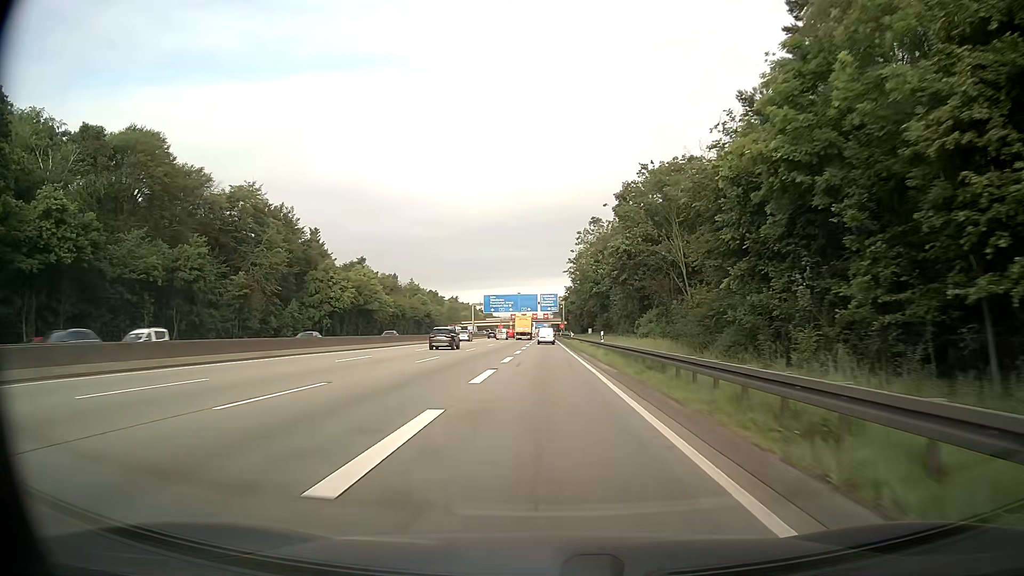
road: motorway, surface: asphalt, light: Day
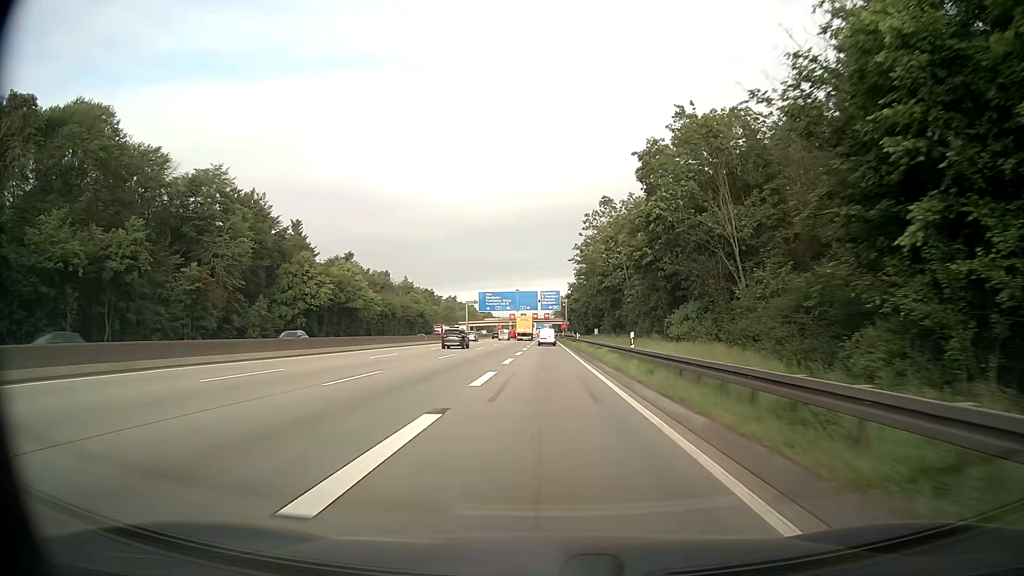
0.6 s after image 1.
(0.0, +12.6) m; 0°
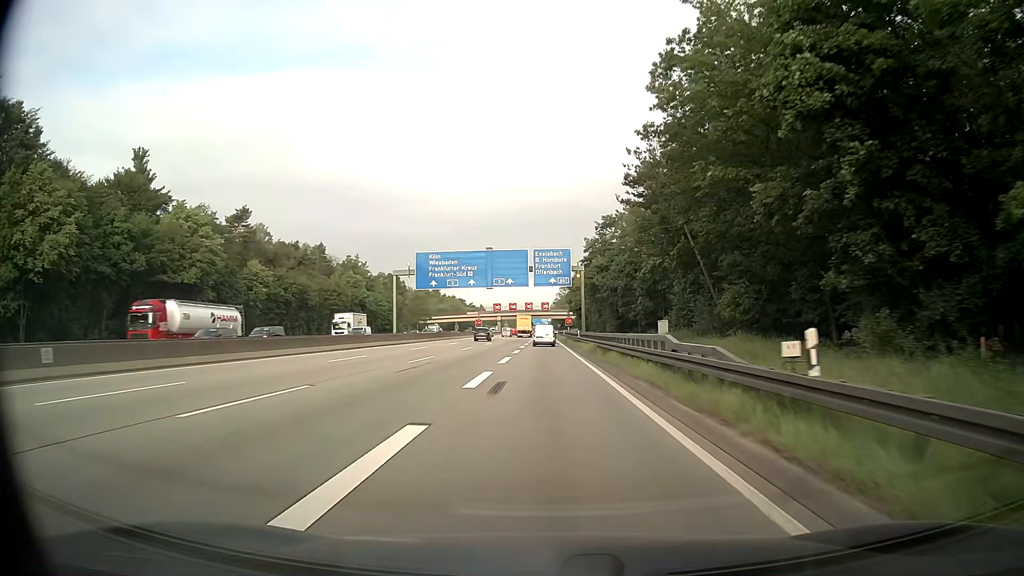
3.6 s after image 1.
(0.0, +61.4) m; 0°
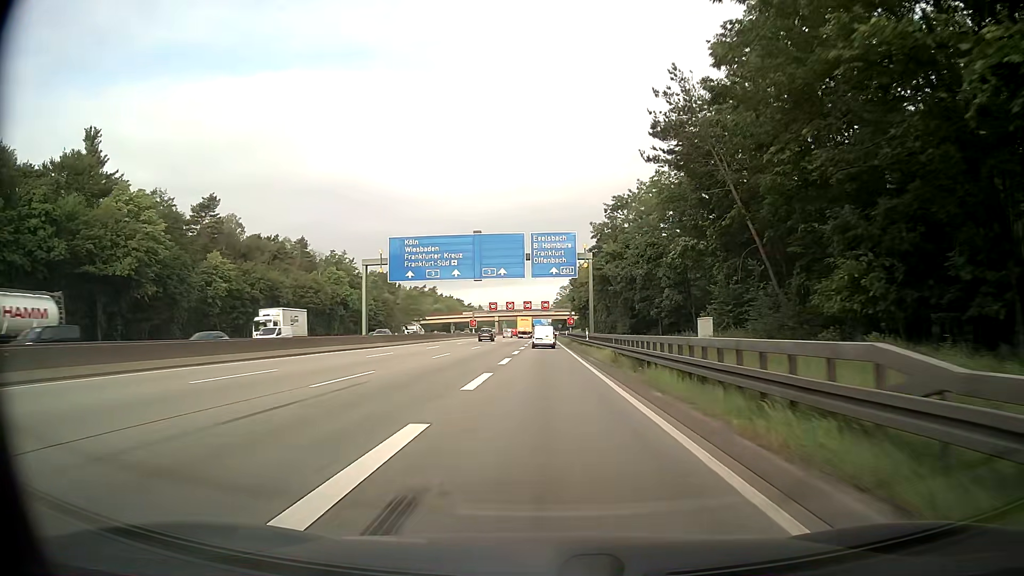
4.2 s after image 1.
(0.0, +11.9) m; 0°
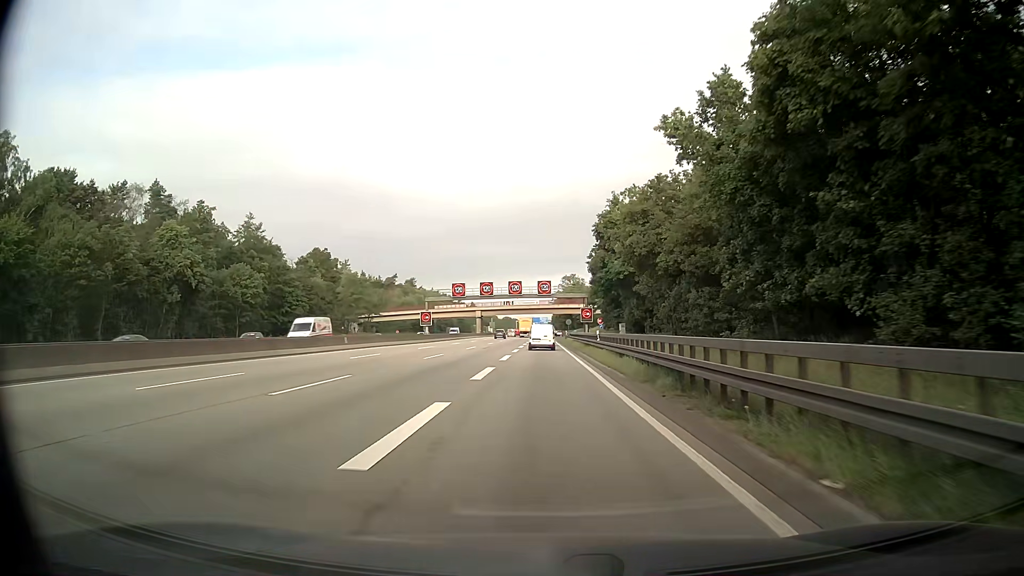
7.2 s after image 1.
(0.0, +56.7) m; 0°
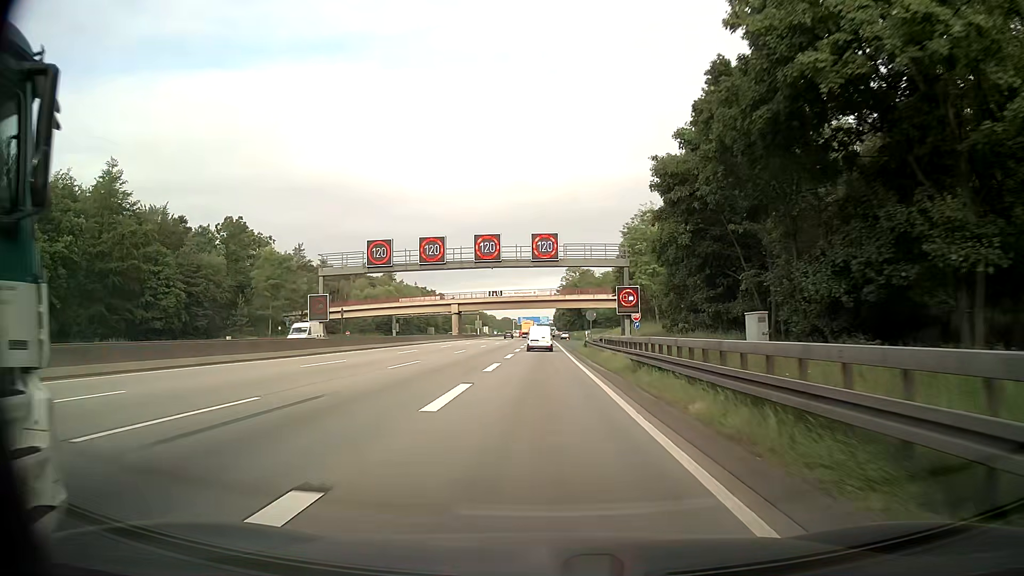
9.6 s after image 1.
(+0.3, +42.9) m; 0°
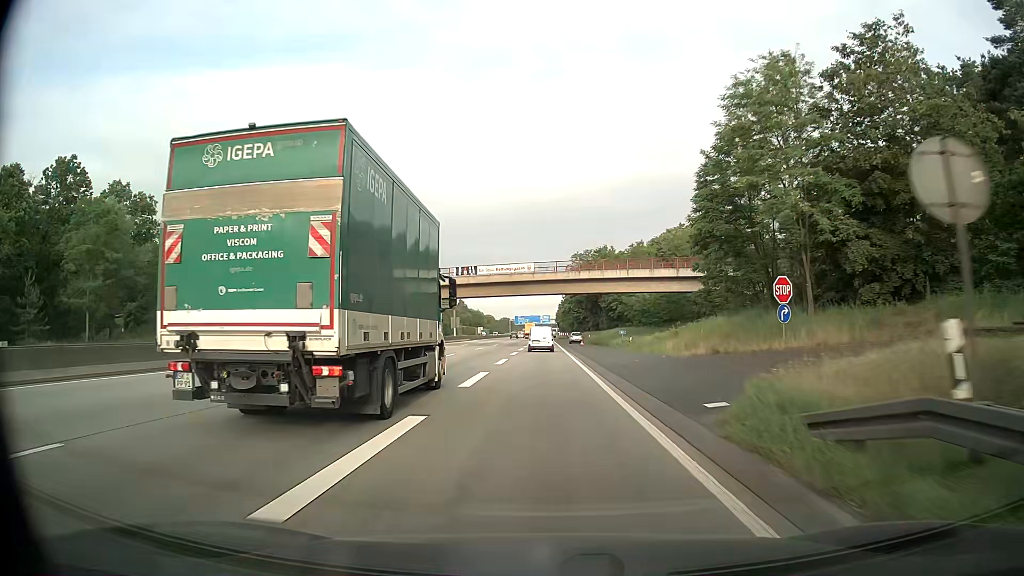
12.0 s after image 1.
(+0.1, +42.8) m; 0°
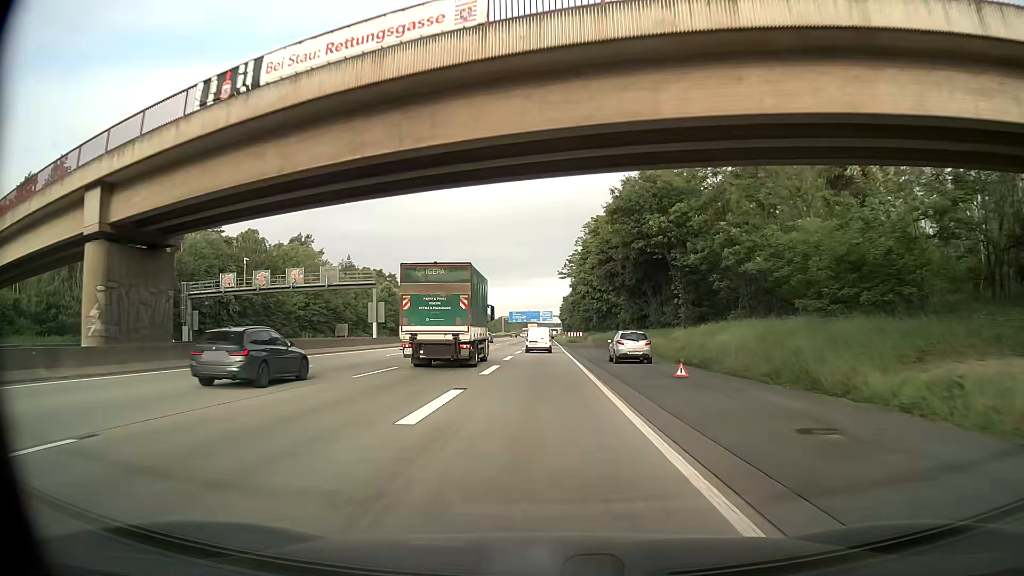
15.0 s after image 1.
(+0.4, +54.7) m; 0°
(0, +10) (0, +20) (0, +30) (0, +40) (0, +50) (0, +60) (0, +70) (0, +80) (0, +90) (0, +100) m
